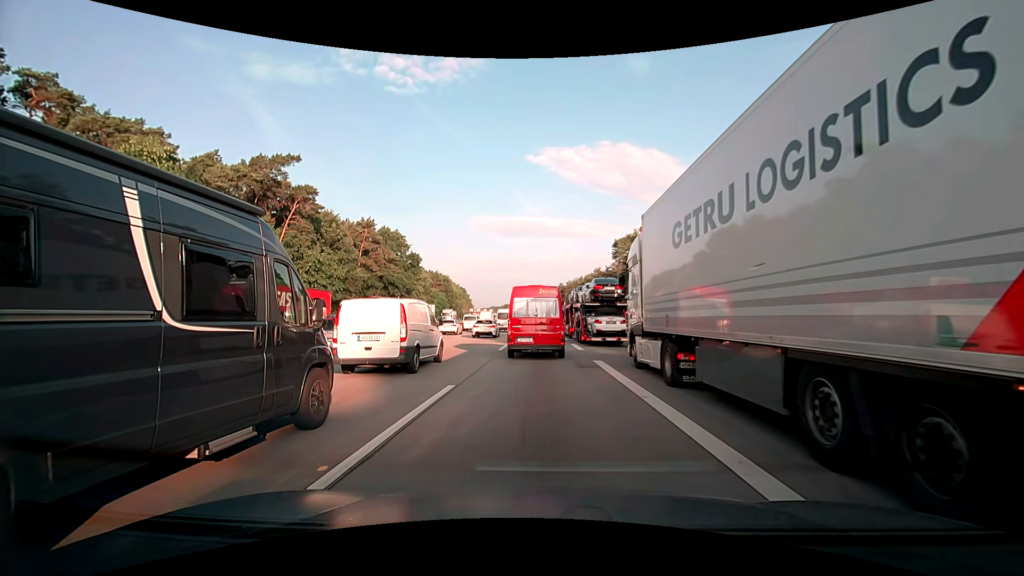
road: motorway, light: Day
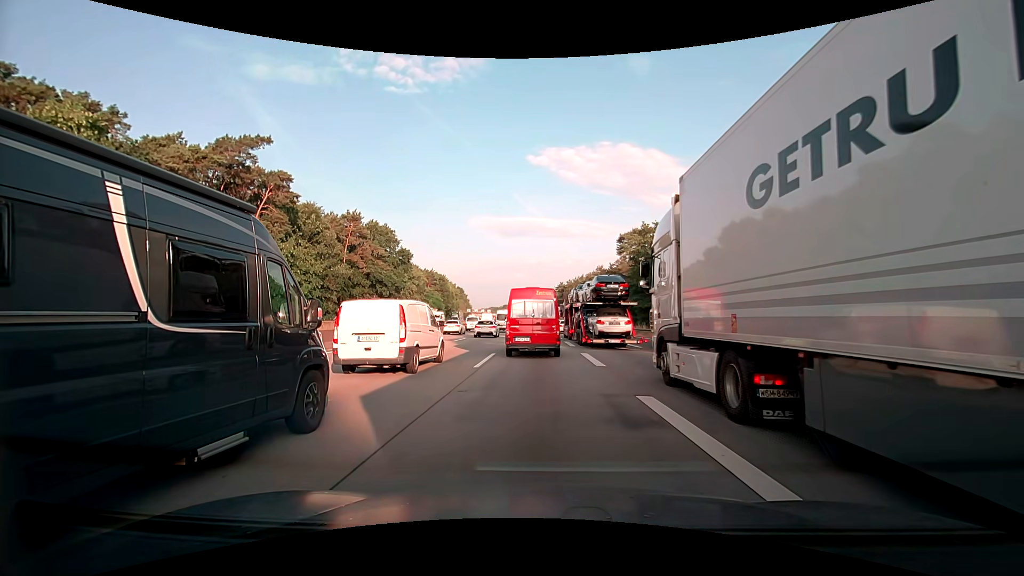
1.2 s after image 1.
(0.0, +7.9) m; 0°
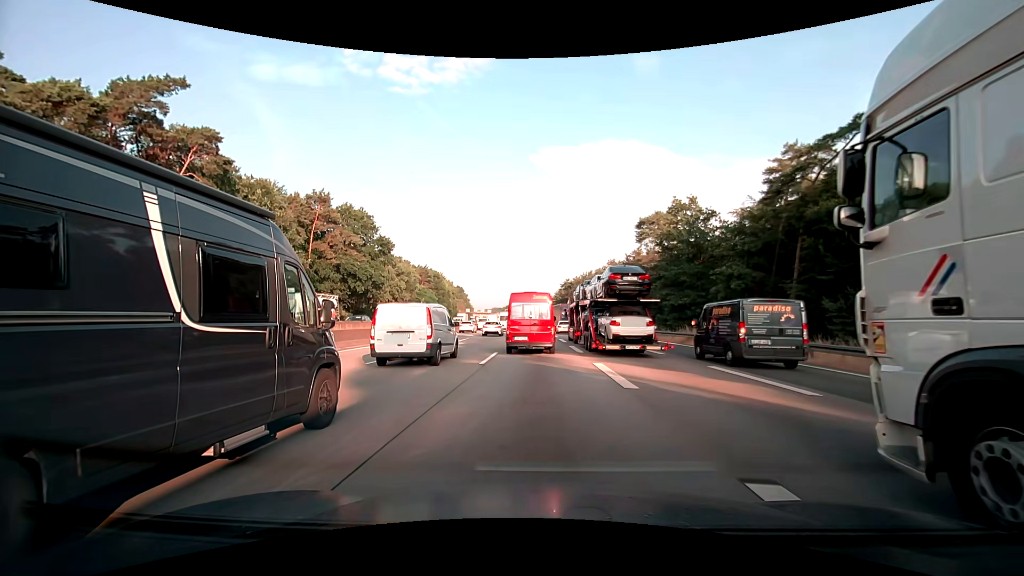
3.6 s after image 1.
(0.0, +16.8) m; 0°
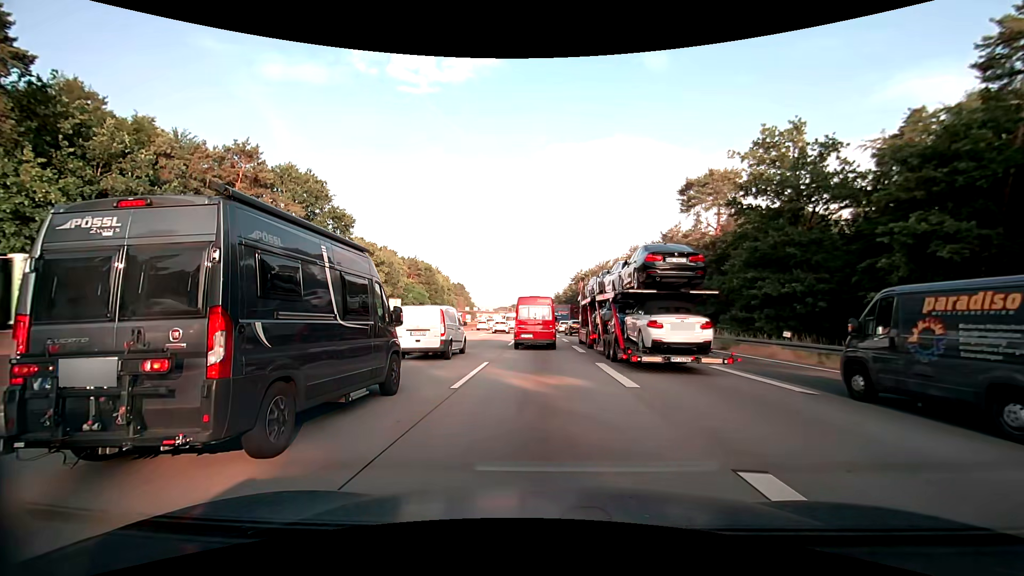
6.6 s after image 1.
(-0.3, +23.9) m; -1°
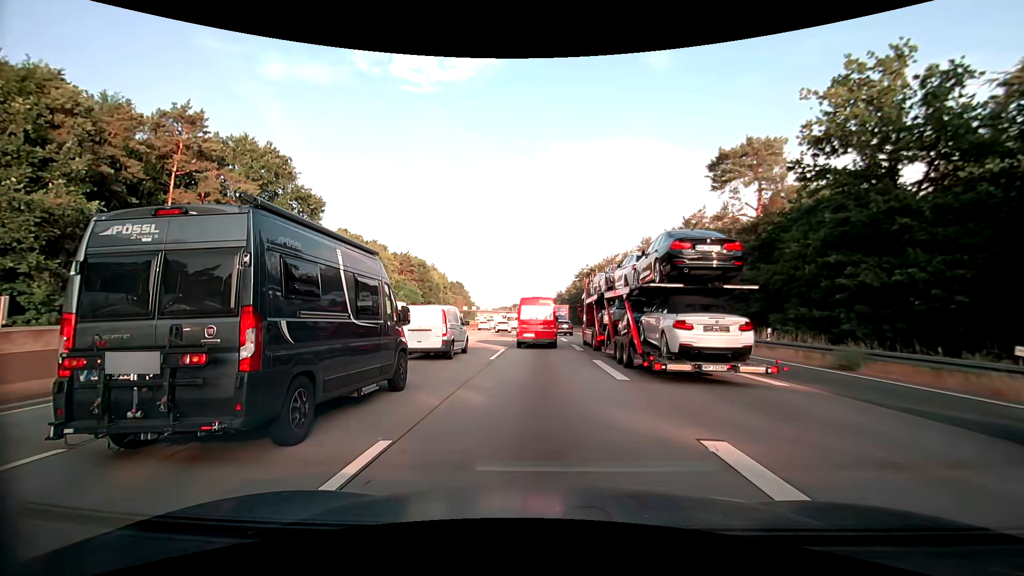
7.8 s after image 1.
(0.0, +10.8) m; 0°
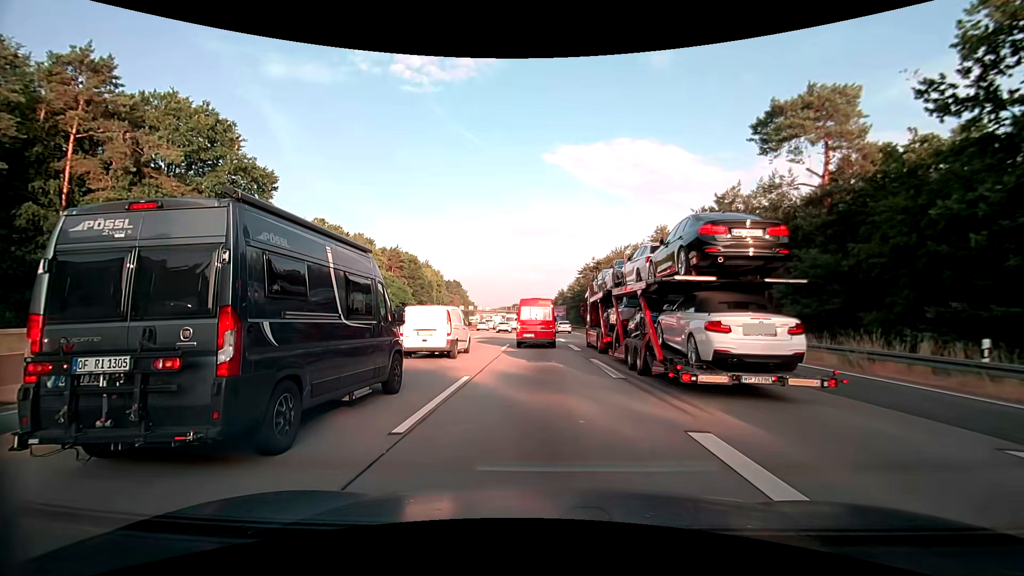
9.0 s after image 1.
(0.0, +11.5) m; 0°
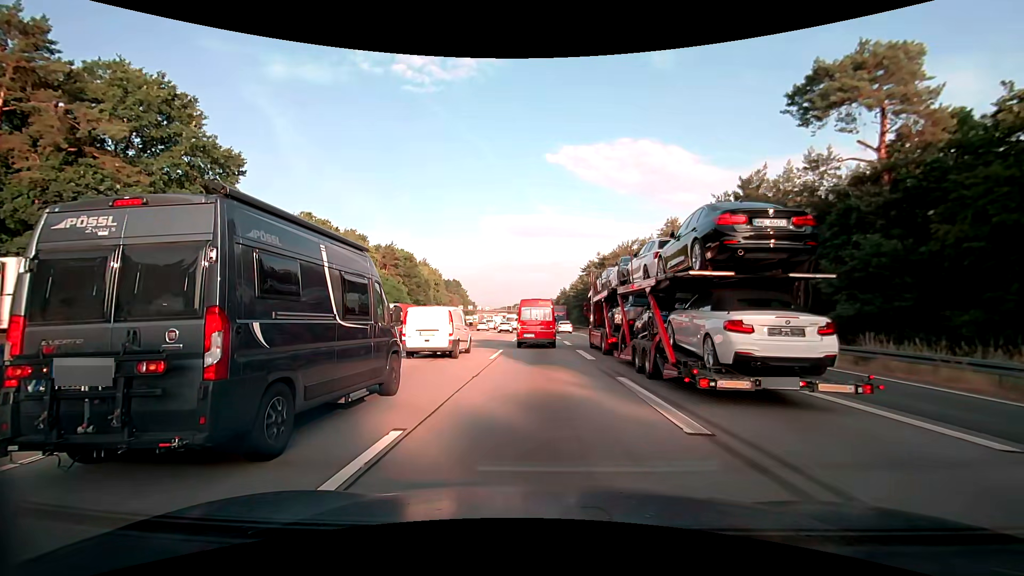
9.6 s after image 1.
(0.0, +6.0) m; 0°
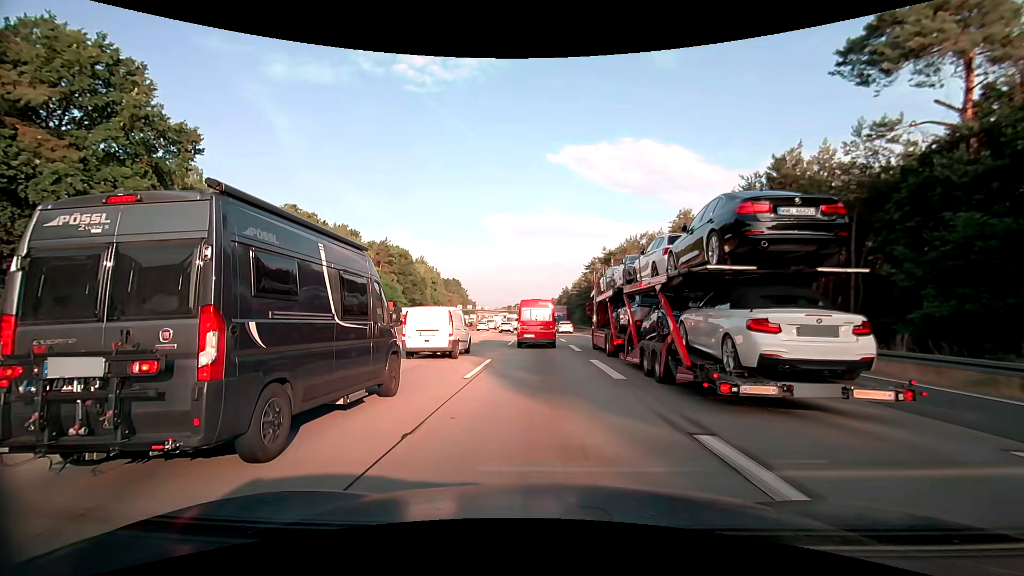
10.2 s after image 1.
(0.0, +6.2) m; 0°
(0, +10) (0, +20) (0, +30) (0, +40) (0, +50) (0, +60) (-1, +70) (-1, +80) (-1, +90) (-2, +100) m
